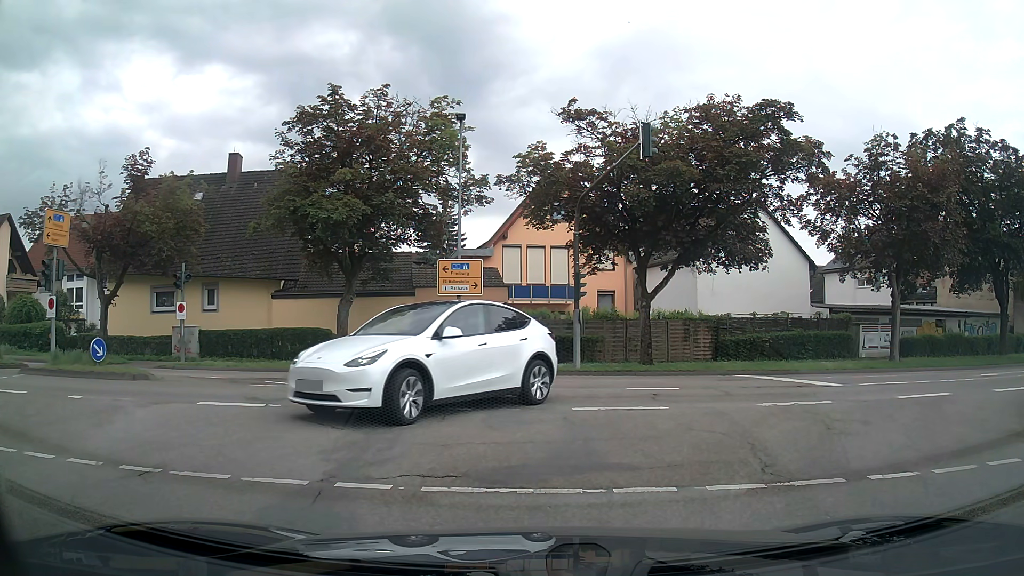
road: tertiary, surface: asphalt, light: Day
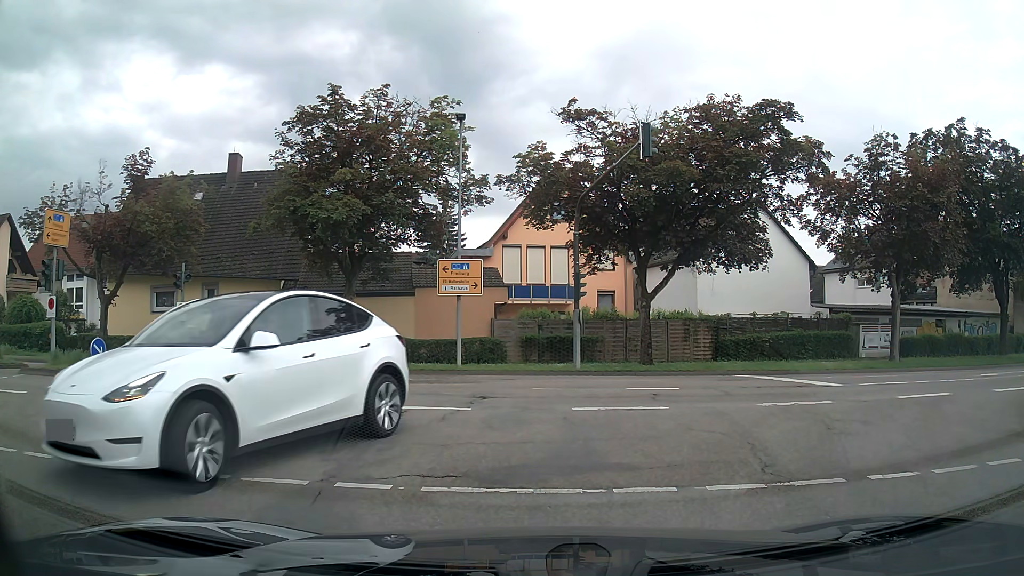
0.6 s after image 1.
(0.0, 0.0) m; 0°
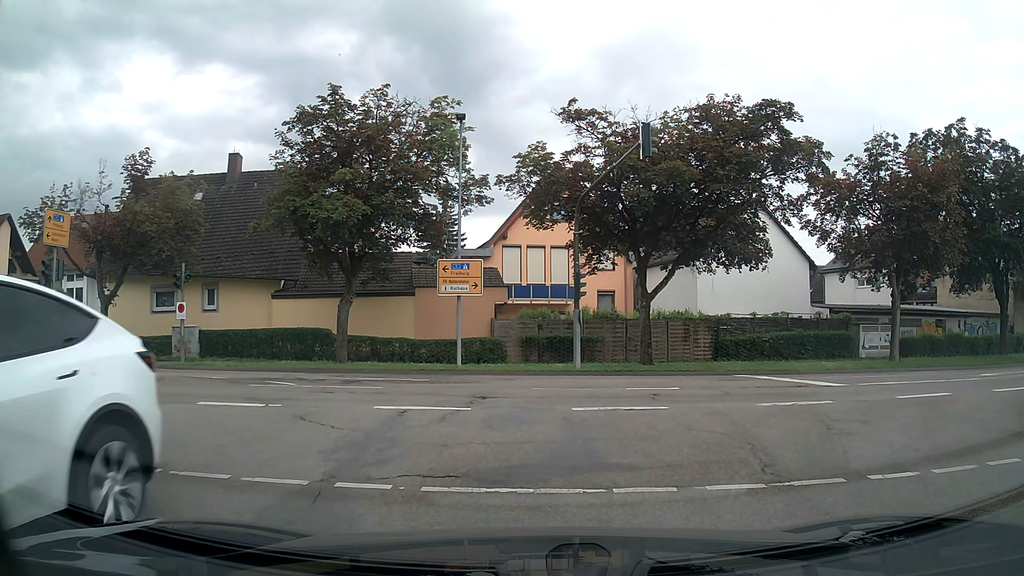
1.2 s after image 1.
(0.0, 0.0) m; 0°
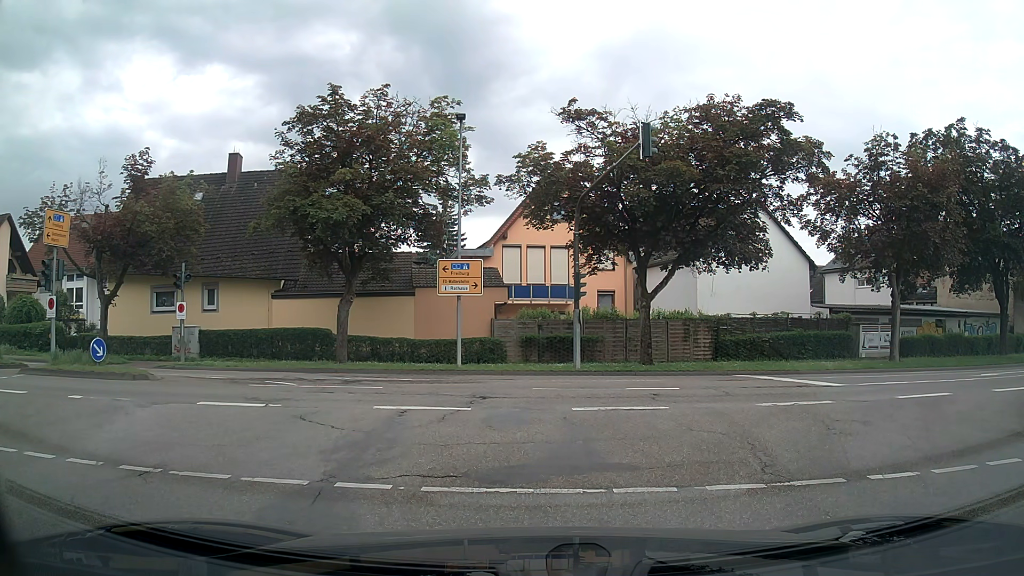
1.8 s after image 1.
(0.0, 0.0) m; 0°
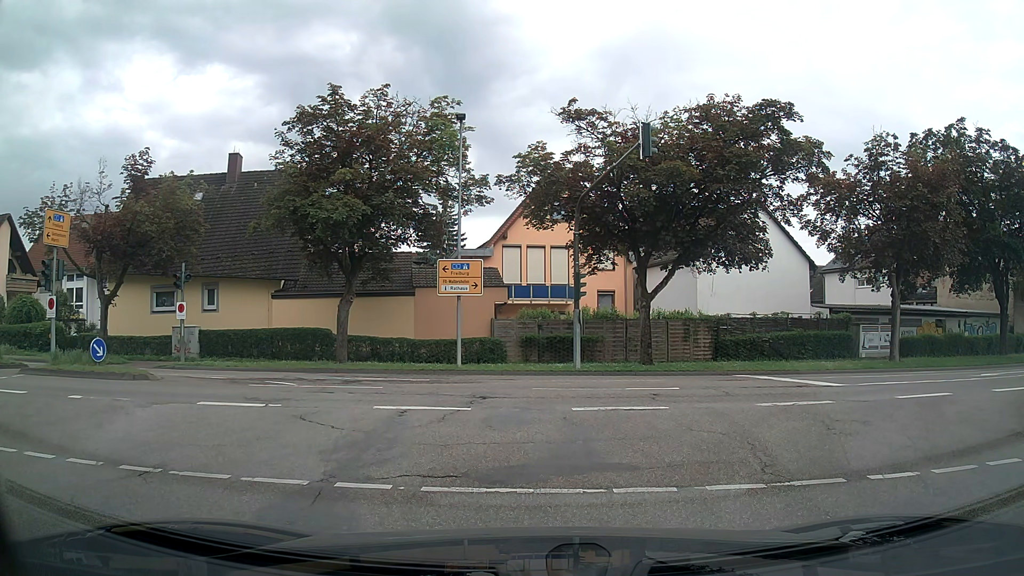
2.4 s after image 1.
(0.0, 0.0) m; 0°
